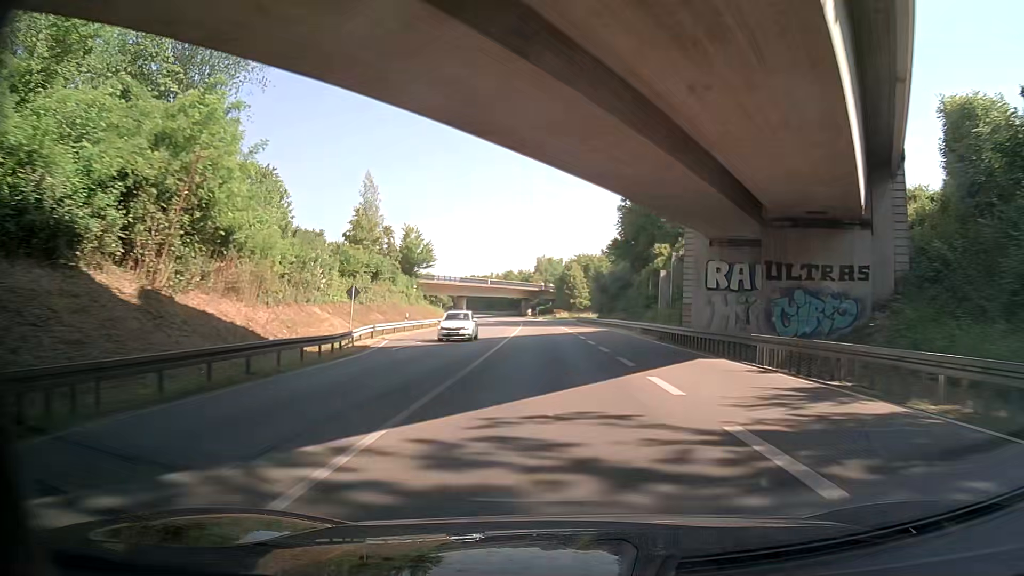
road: primary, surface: asphalt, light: Day
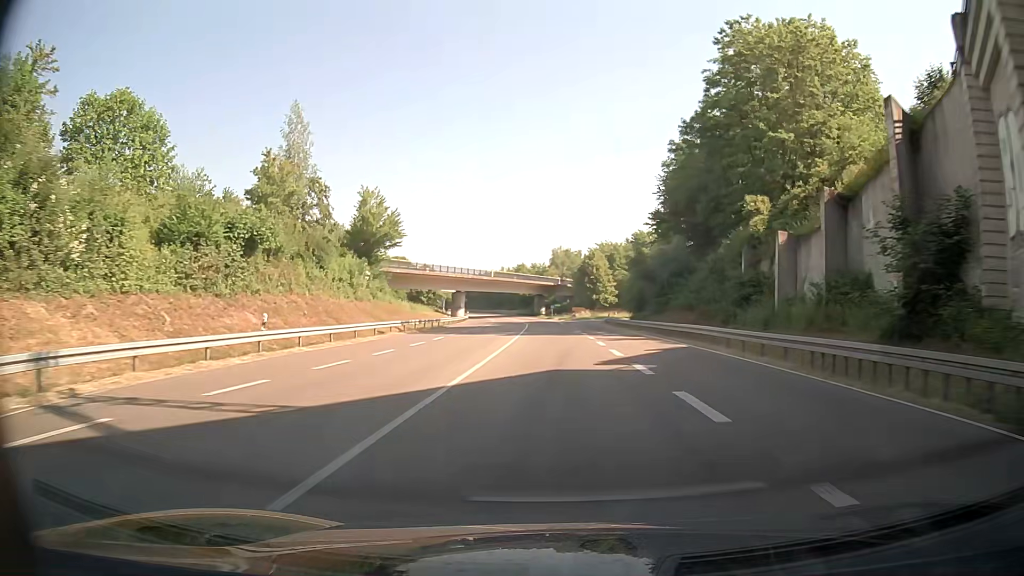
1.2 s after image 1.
(0.0, +27.2) m; -2°
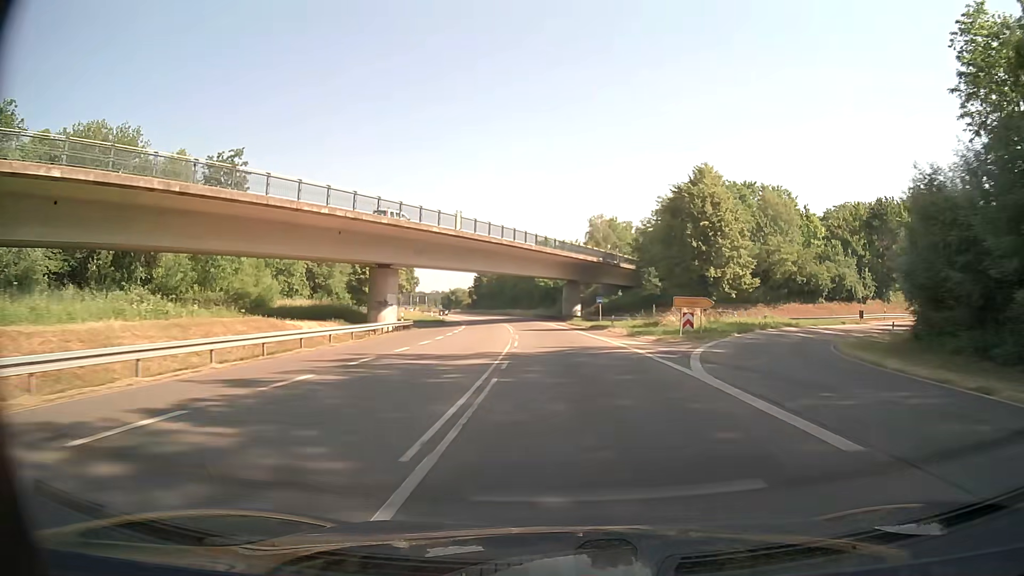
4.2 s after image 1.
(-1.7, +69.1) m; -3°
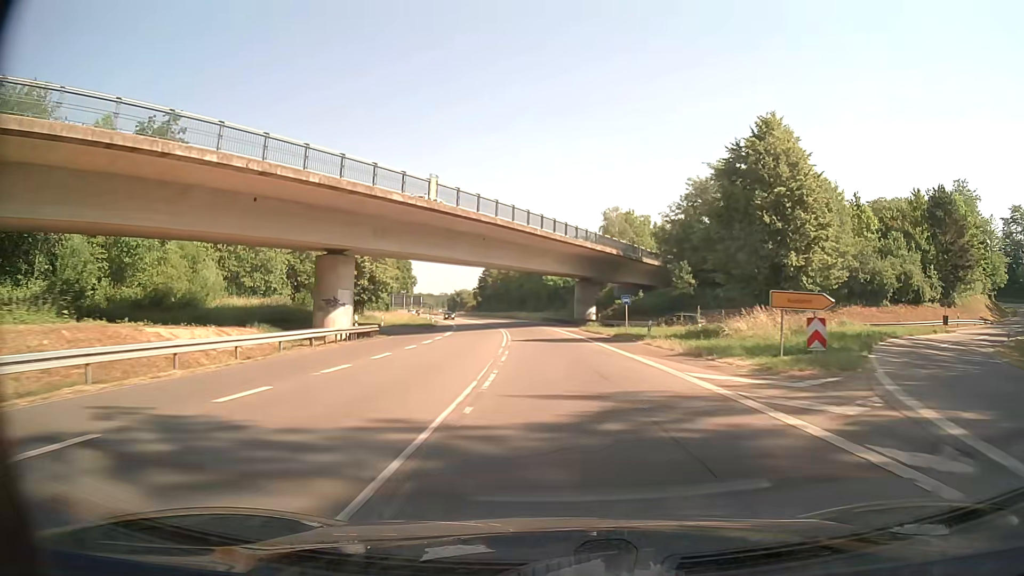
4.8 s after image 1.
(-0.1, +14.0) m; -1°
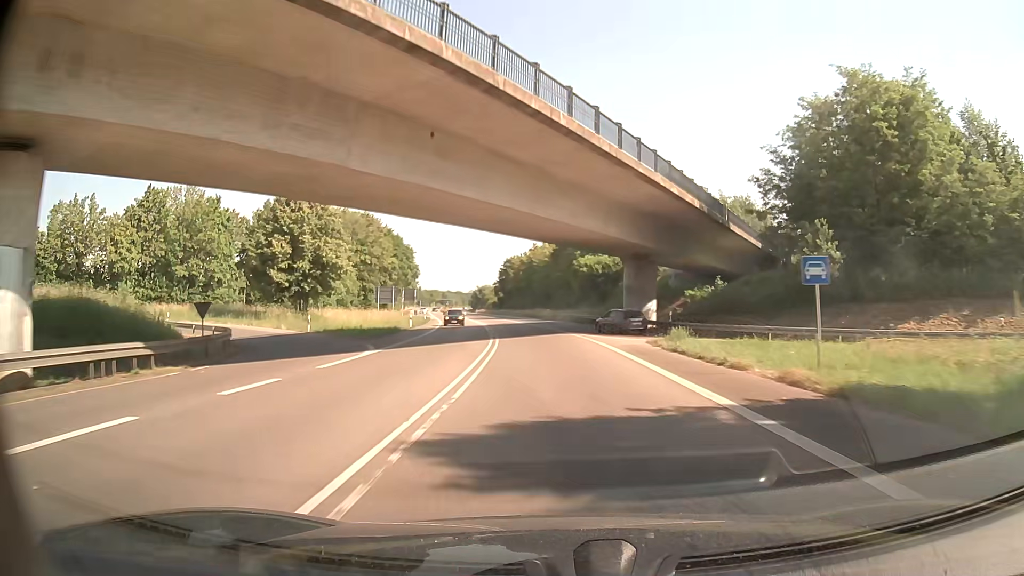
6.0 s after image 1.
(-0.5, +28.1) m; -3°
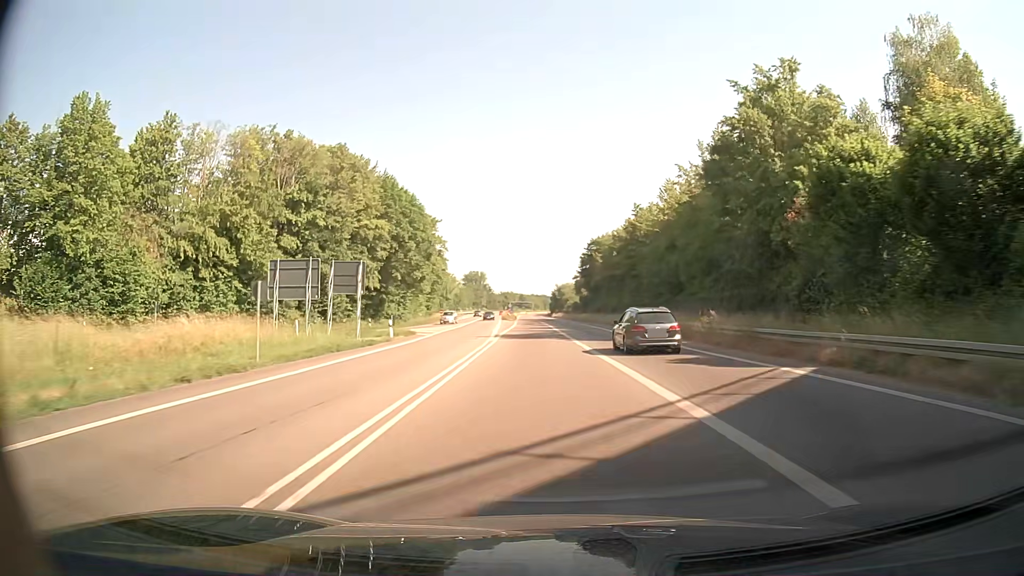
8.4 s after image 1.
(-3.7, +56.1) m; -7°
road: trunk
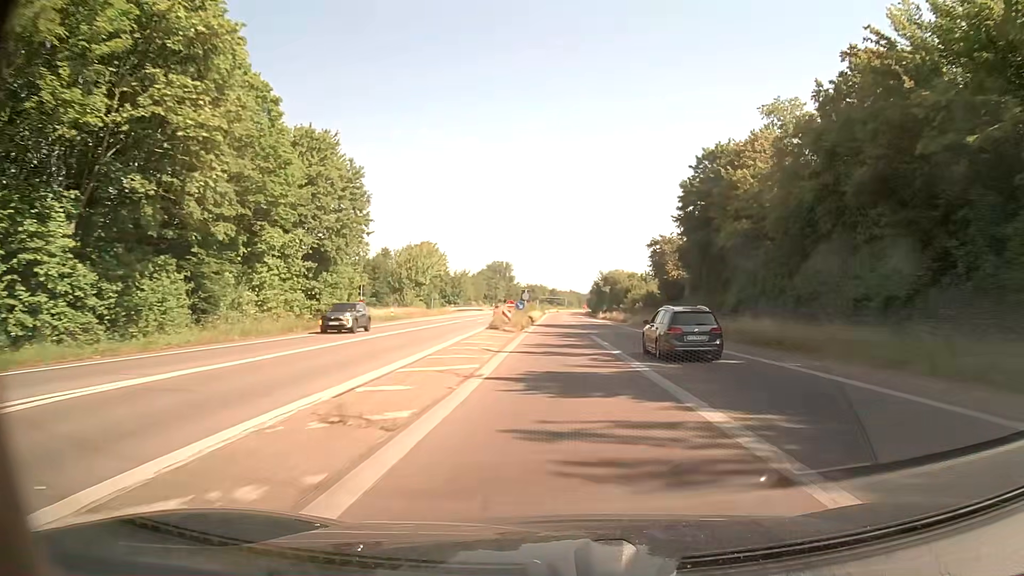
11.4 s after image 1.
(-2.6, +69.0) m; -3°
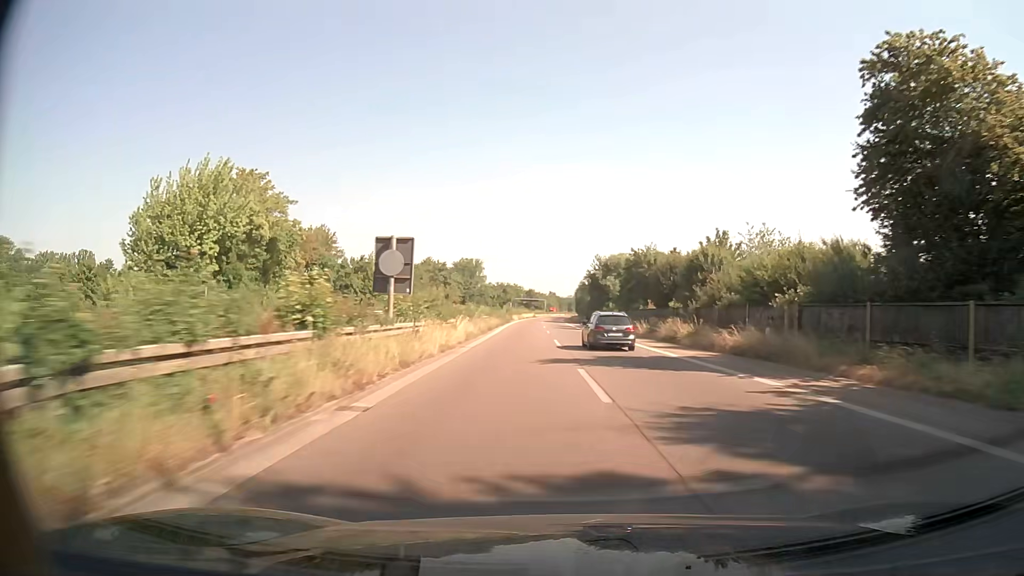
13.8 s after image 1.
(+0.8, +56.9) m; +2°
(0, +10) (0, +20) (0, +30) (0, +40) (0, +50) (0, +60) (0, +70) (0, +80) (0, +90) (0, +100) m
